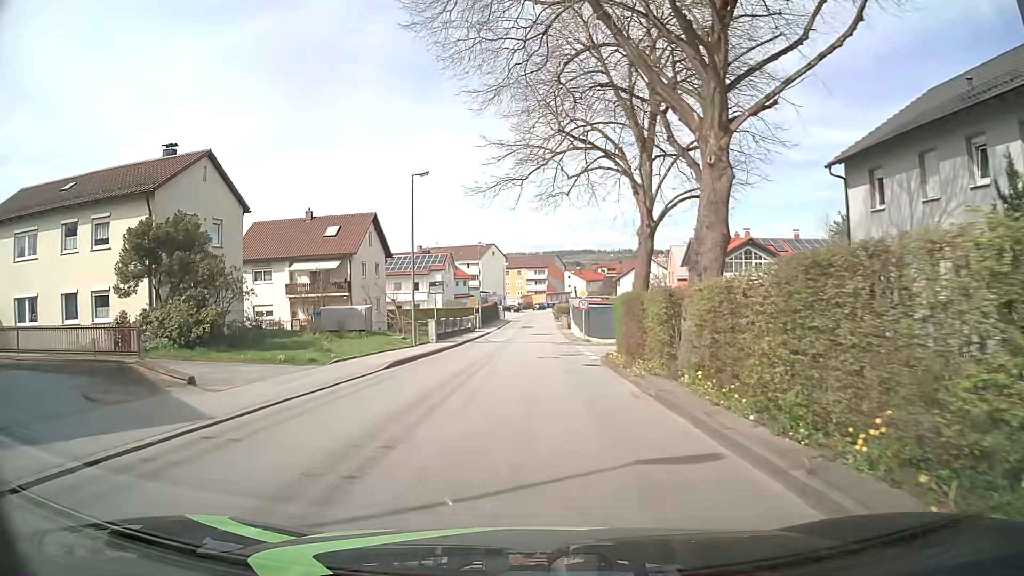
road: unclassified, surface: asphalt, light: Day
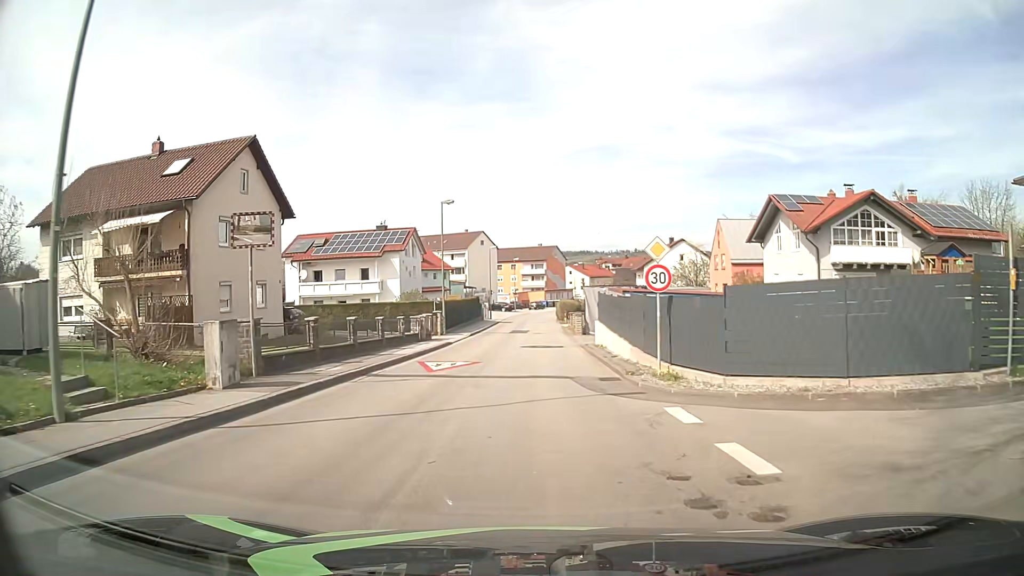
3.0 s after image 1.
(0.0, +24.1) m; -1°
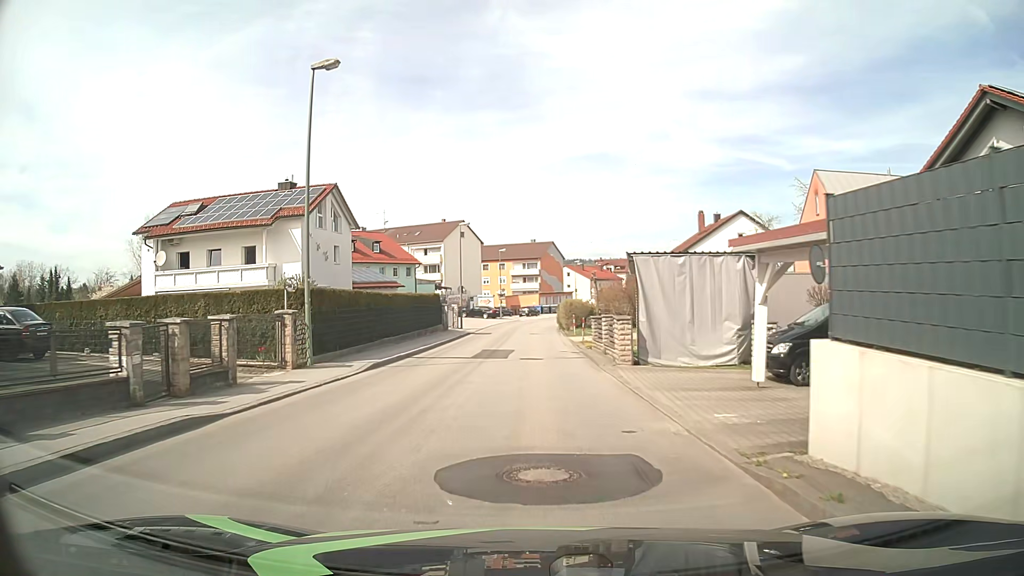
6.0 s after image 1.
(+0.6, +24.1) m; +2°
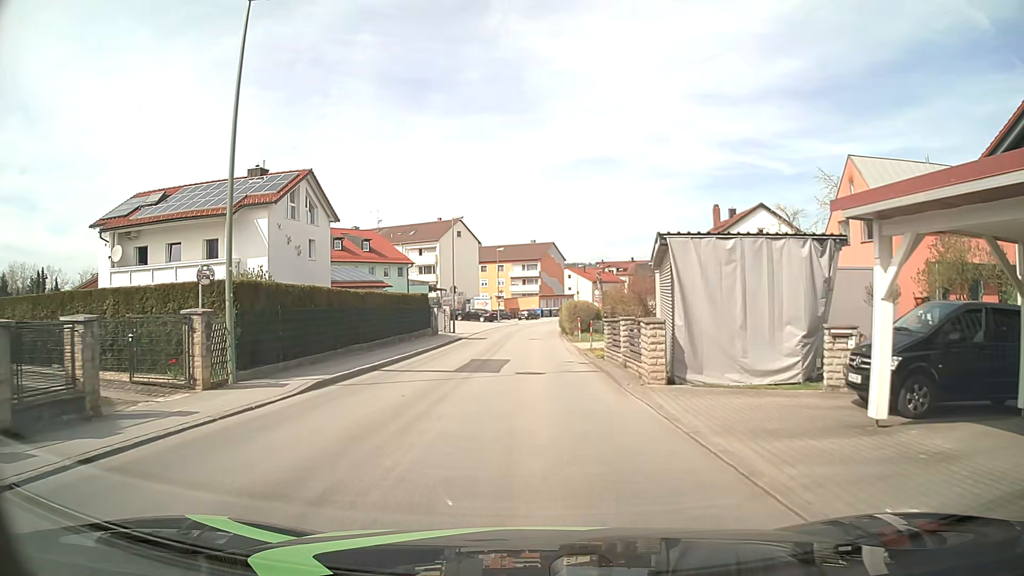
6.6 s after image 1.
(0.0, +4.8) m; 0°
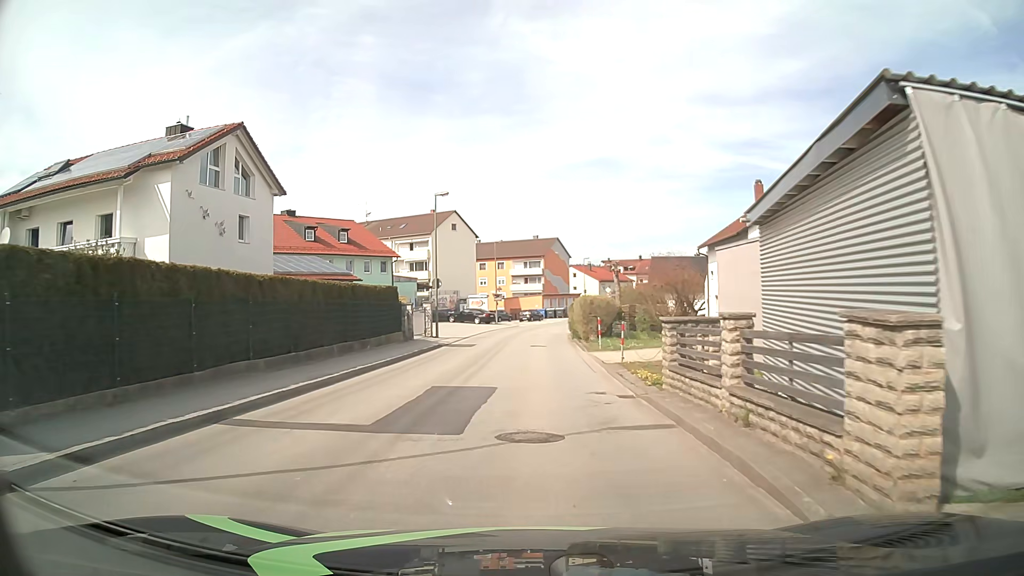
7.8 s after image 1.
(0.0, +9.5) m; 0°
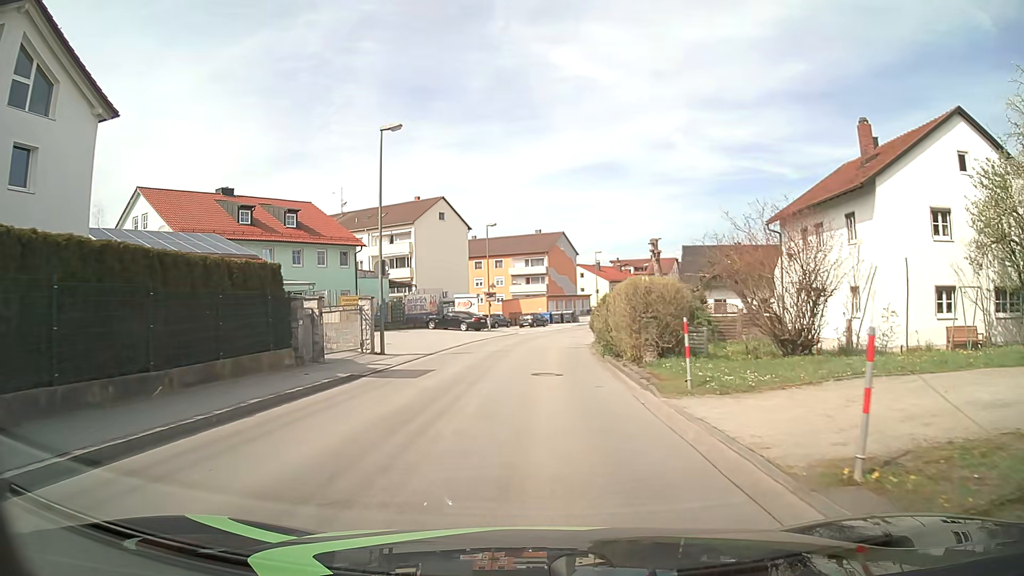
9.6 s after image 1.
(-0.1, +14.4) m; 0°
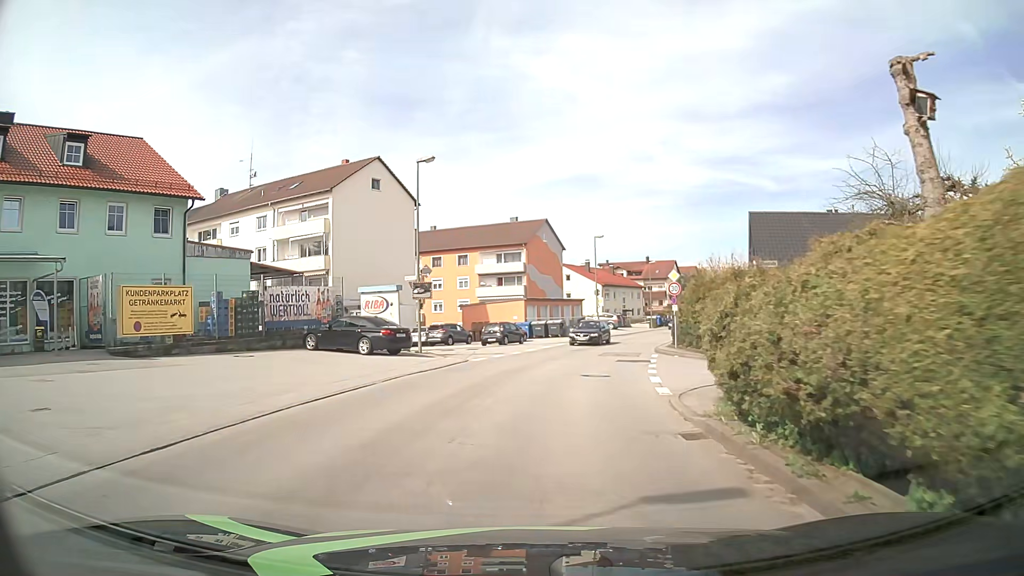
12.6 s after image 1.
(+0.2, +23.9) m; +1°
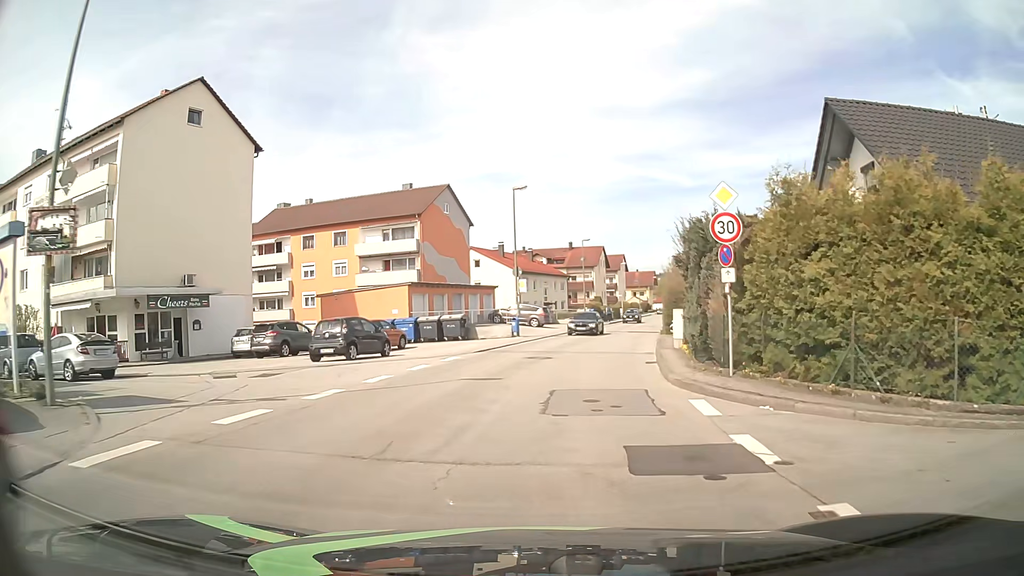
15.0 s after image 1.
(+1.1, +19.1) m; +7°
(0, +10) (+2, +20) (+4, +30) (+6, +40) (+8, +49) (+10, +59) (+12, +69) (+15, +78) (+17, +88) (+20, +98) m
